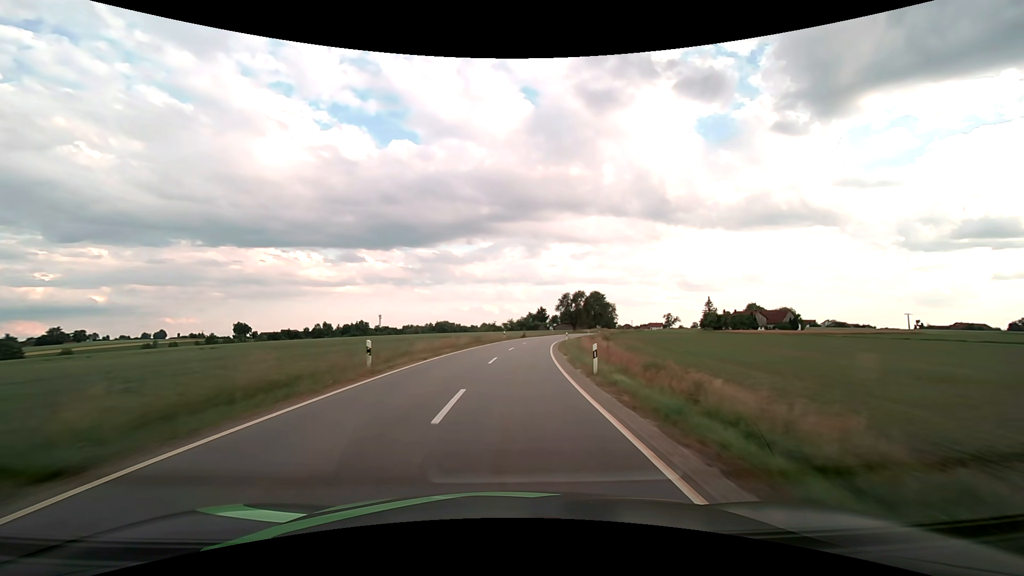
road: tertiary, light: Day
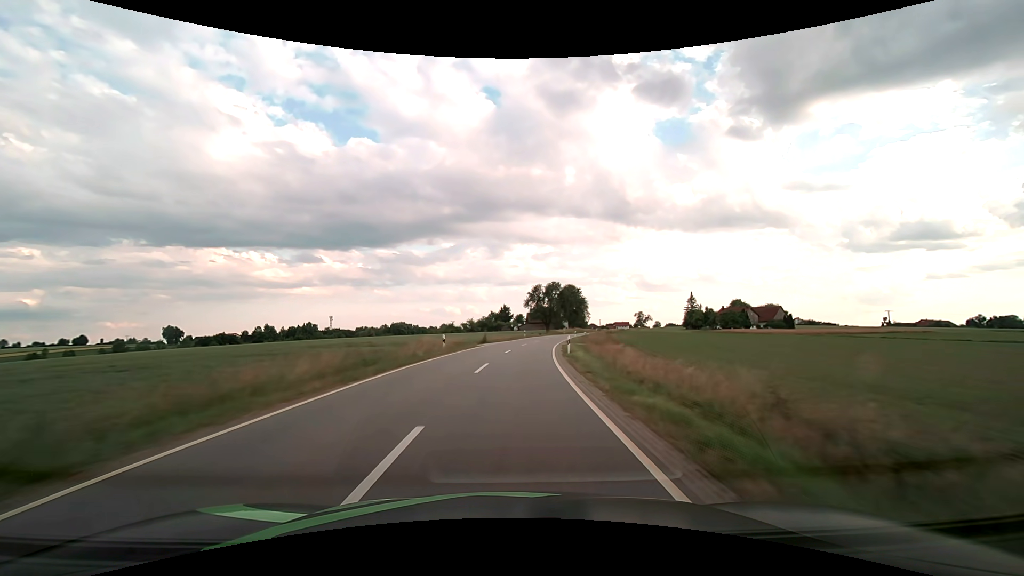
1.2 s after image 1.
(+1.1, +28.3) m; +4°
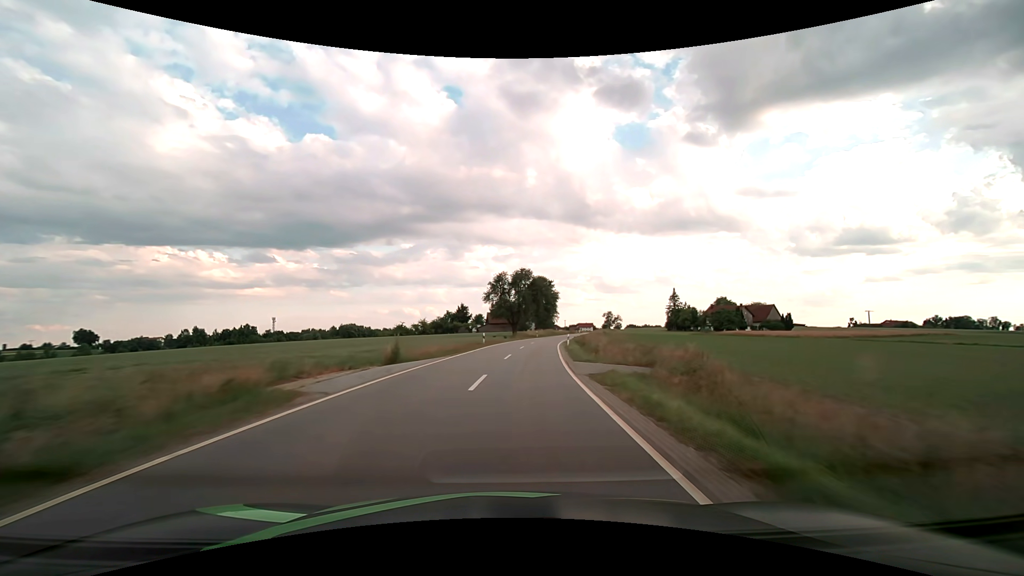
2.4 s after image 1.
(+1.2, +28.3) m; +5°
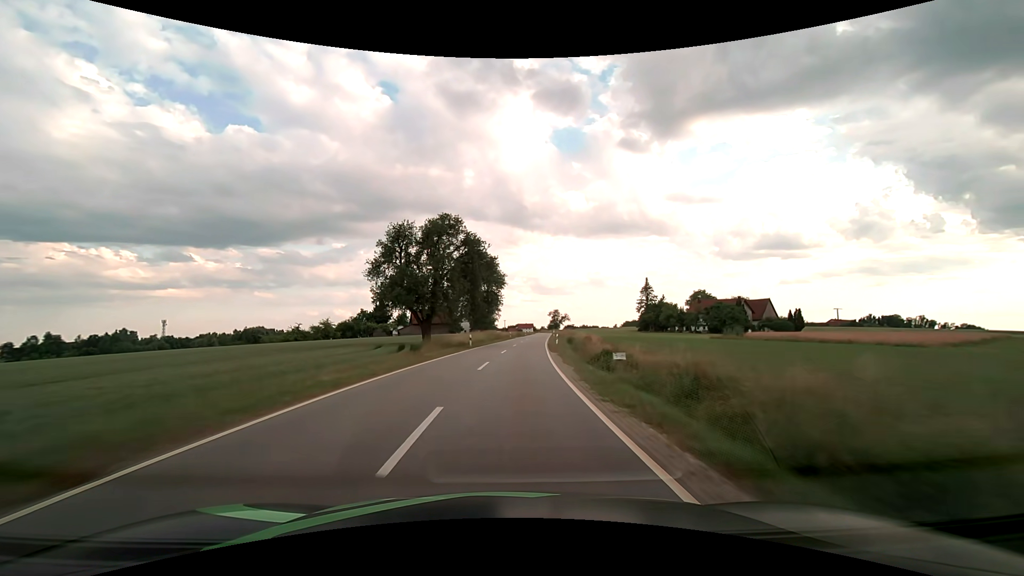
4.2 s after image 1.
(+2.8, +42.5) m; +7°
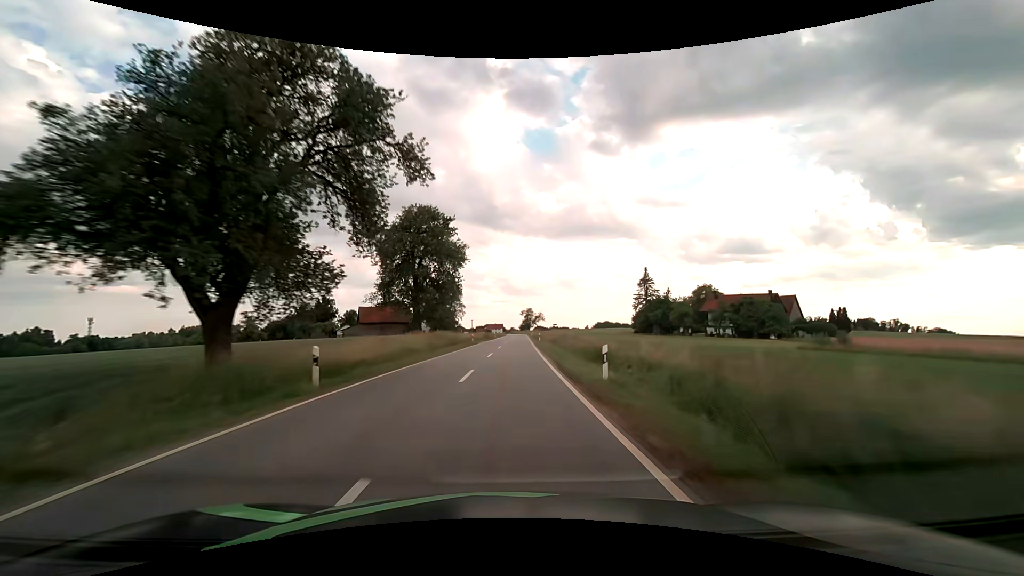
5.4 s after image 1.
(+0.9, +28.4) m; +4°
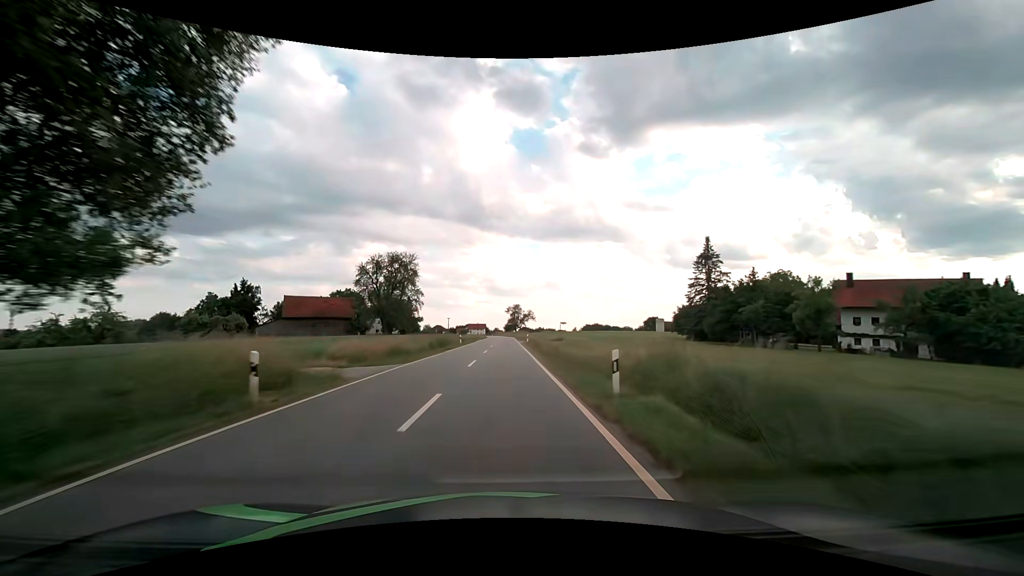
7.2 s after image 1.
(+1.0, +42.6) m; +2°
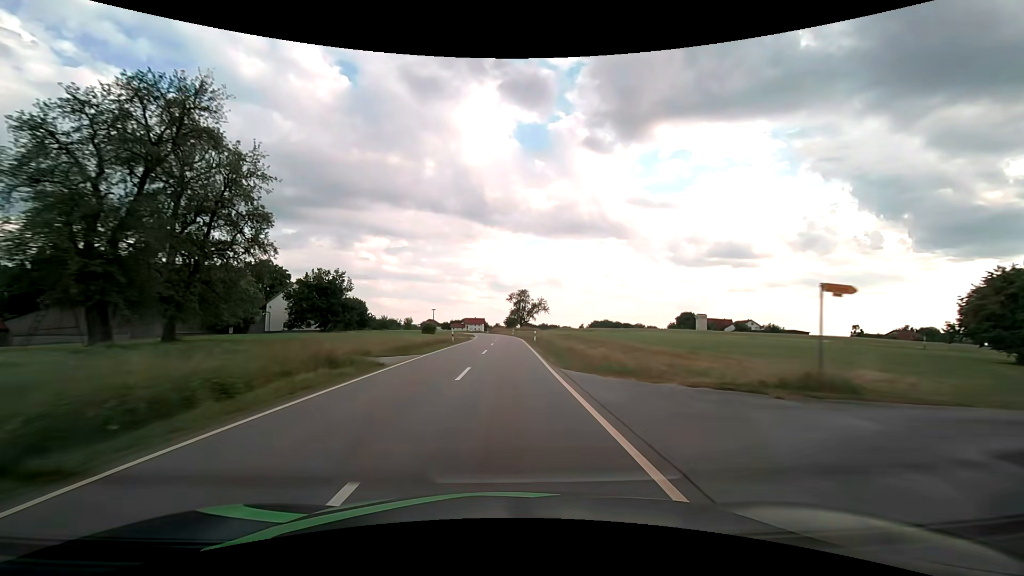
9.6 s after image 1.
(0.0, +54.7) m; 0°
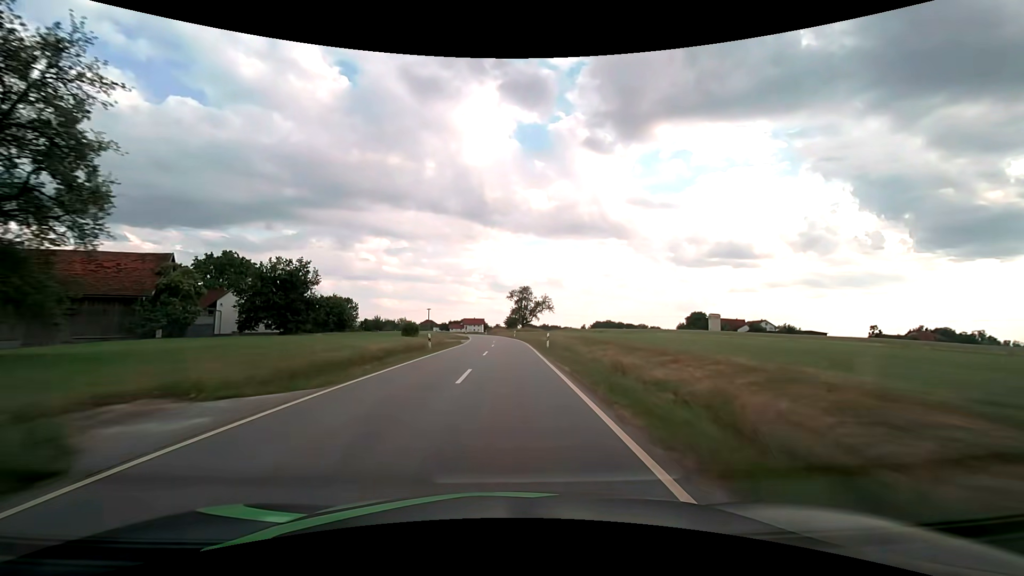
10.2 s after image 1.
(0.0, +12.9) m; 0°
(0, +10) (0, +20) (0, +30) (0, +40) (0, +50) (0, +60) (-1, +70) (-2, +80) (-3, +90) (-4, +100) m
